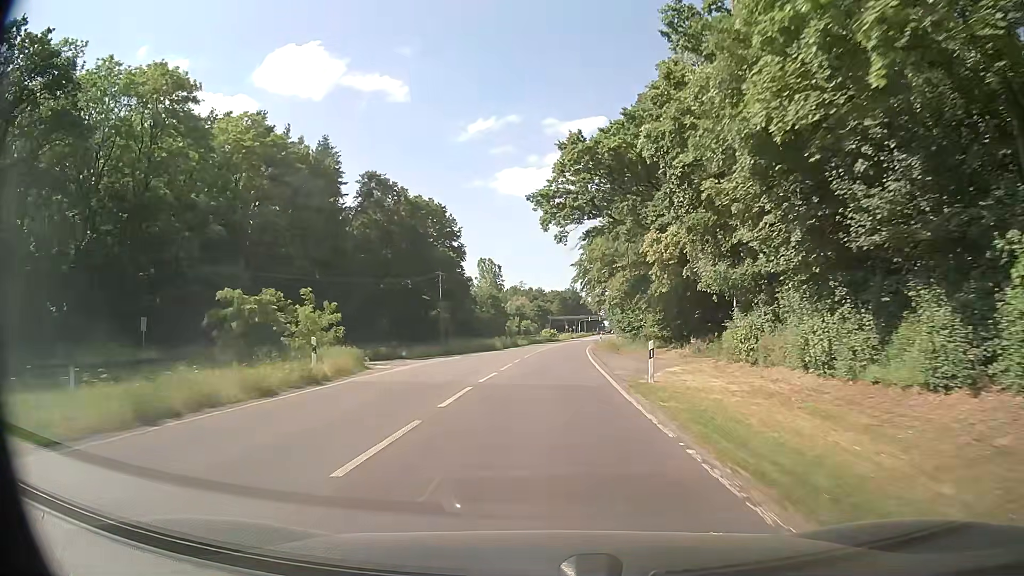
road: secondary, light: Day
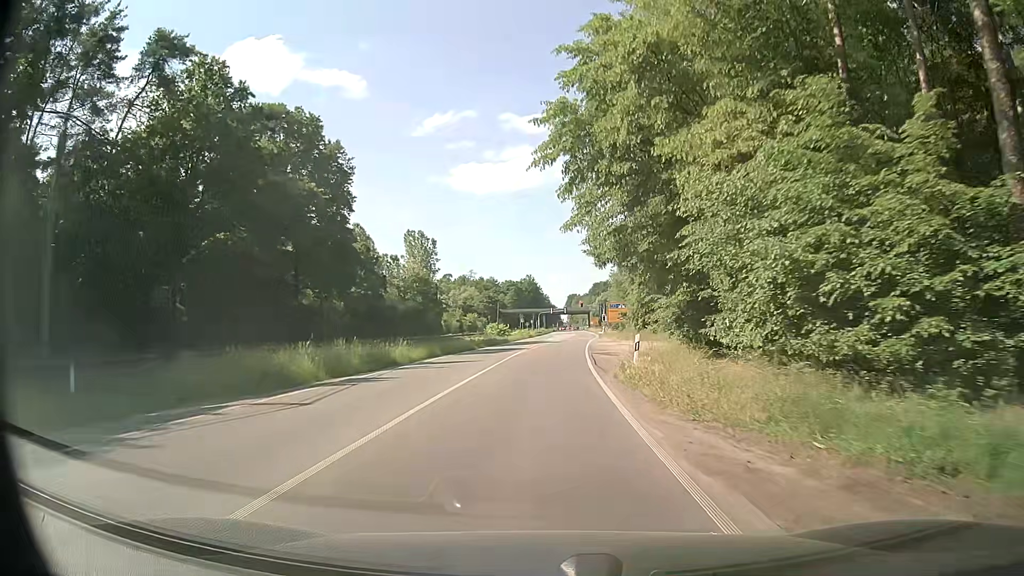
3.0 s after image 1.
(+1.8, +47.3) m; +3°
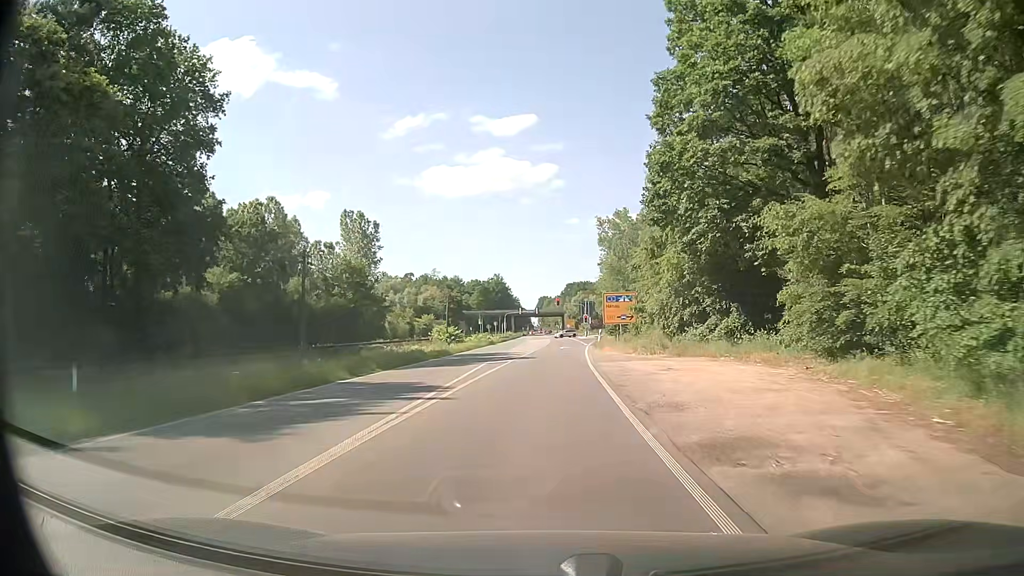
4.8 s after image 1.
(+1.1, +27.9) m; +4°
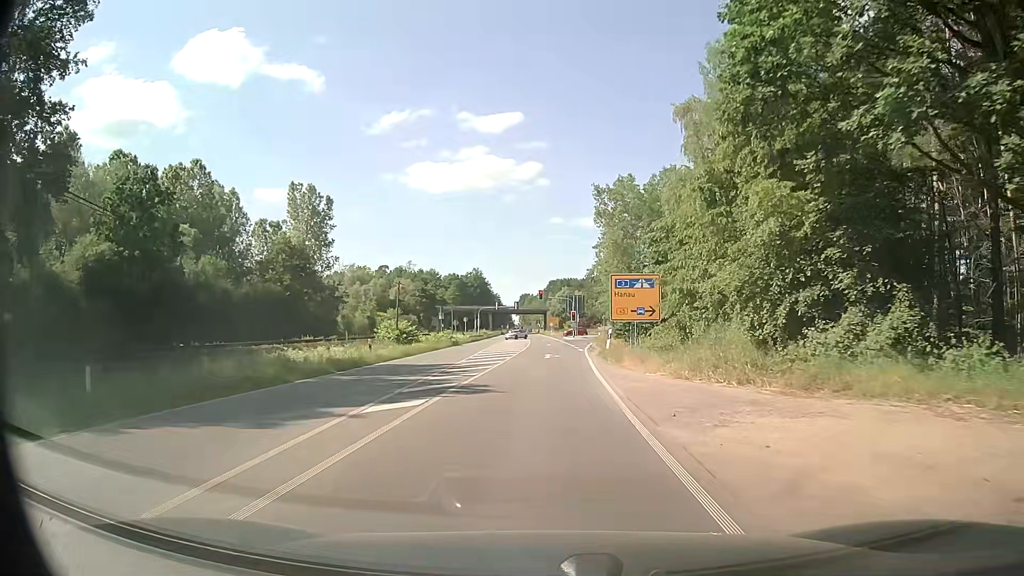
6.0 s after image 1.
(+0.1, +18.3) m; +1°
(0, +10) (0, +20) (+1, +30) (+1, +40) (+2, +50) (+2, +60) (+3, +70) (+5, +80) (+9, +89) (+15, +97) m
